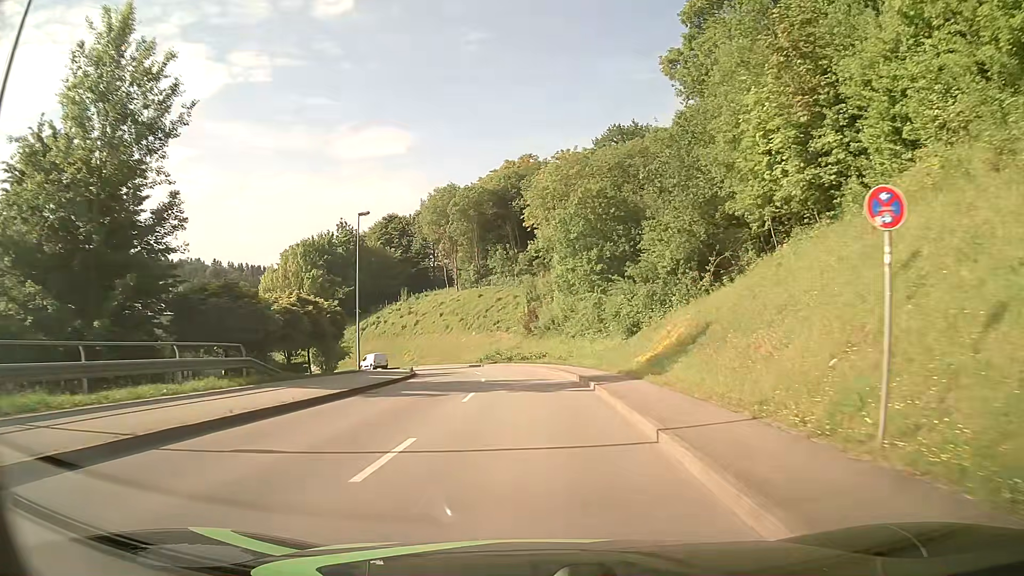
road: tertiary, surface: asphalt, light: Day
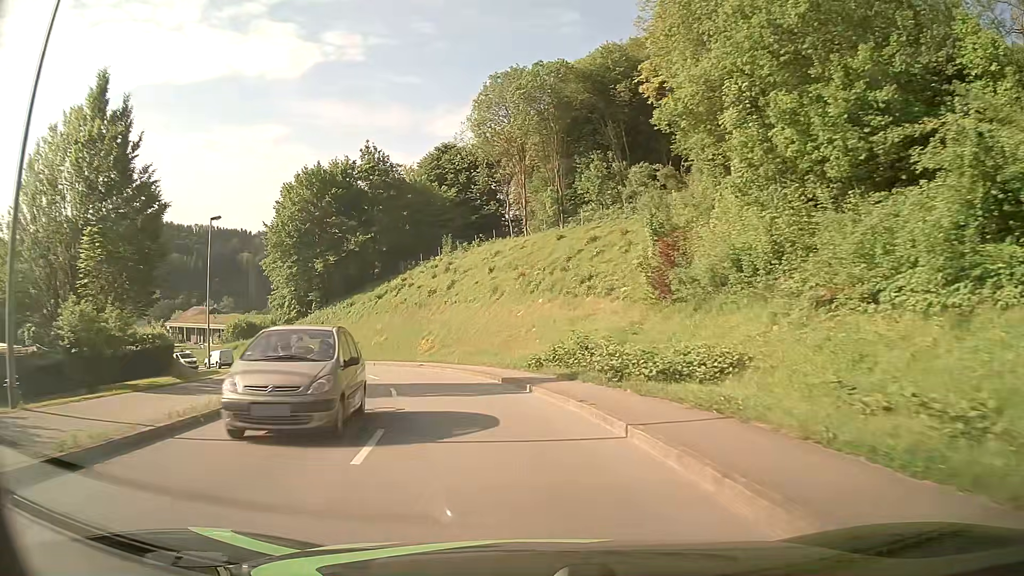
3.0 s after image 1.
(-1.4, +35.5) m; -8°
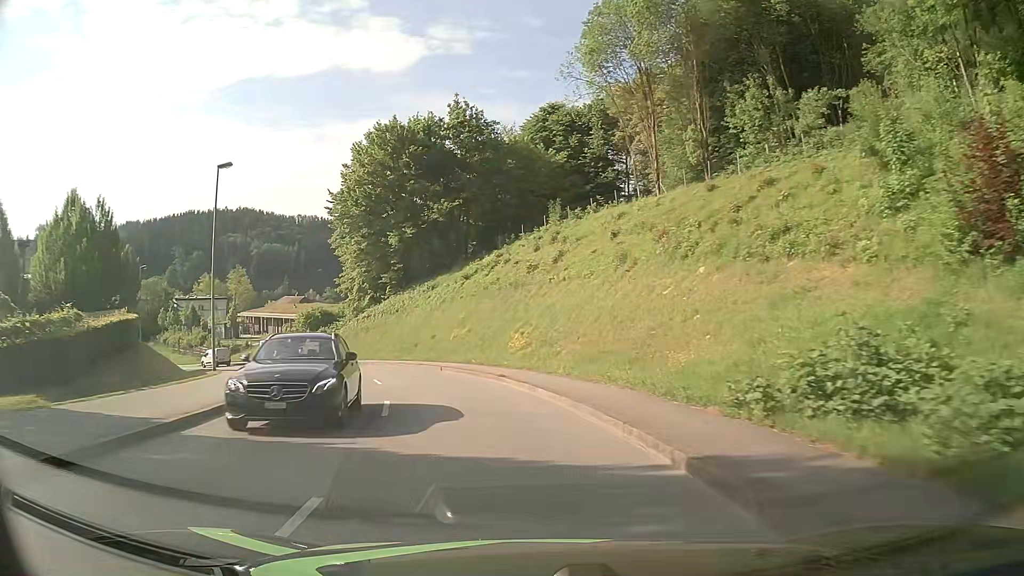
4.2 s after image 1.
(-1.1, +13.8) m; -9°
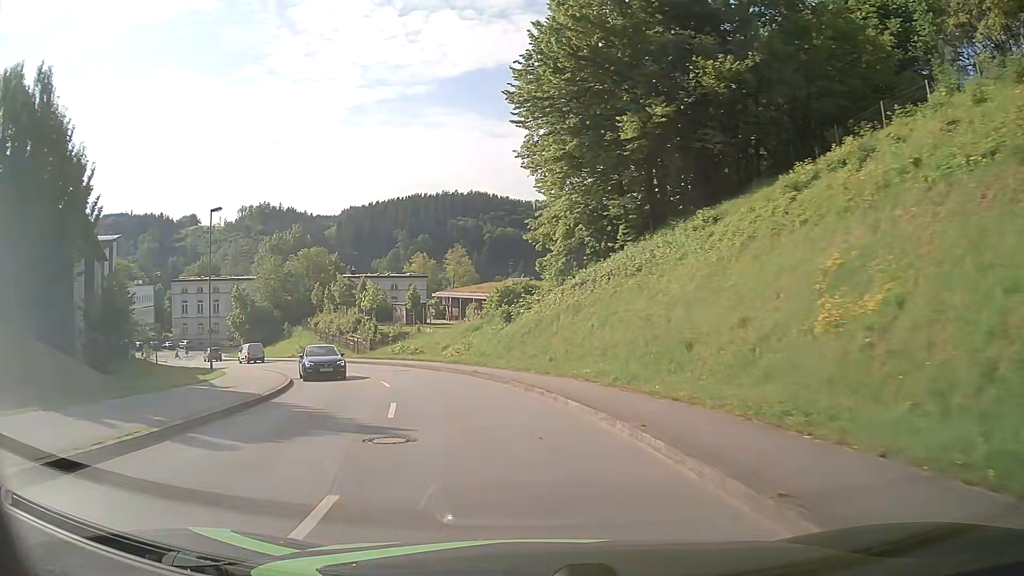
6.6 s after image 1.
(-5.2, +26.9) m; -21°
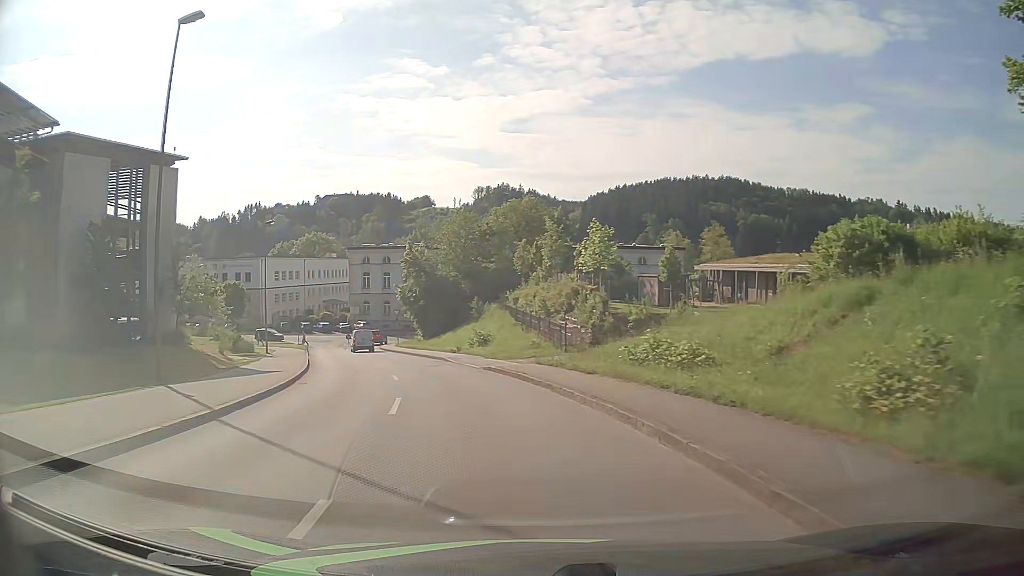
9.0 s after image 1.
(-5.0, +27.6) m; -21°
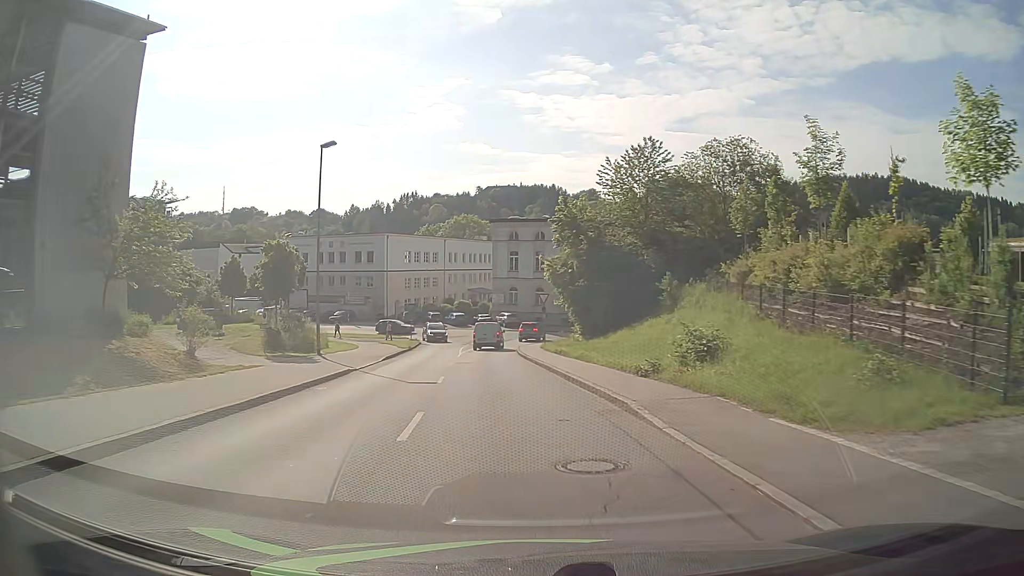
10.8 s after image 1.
(-2.8, +21.2) m; -14°
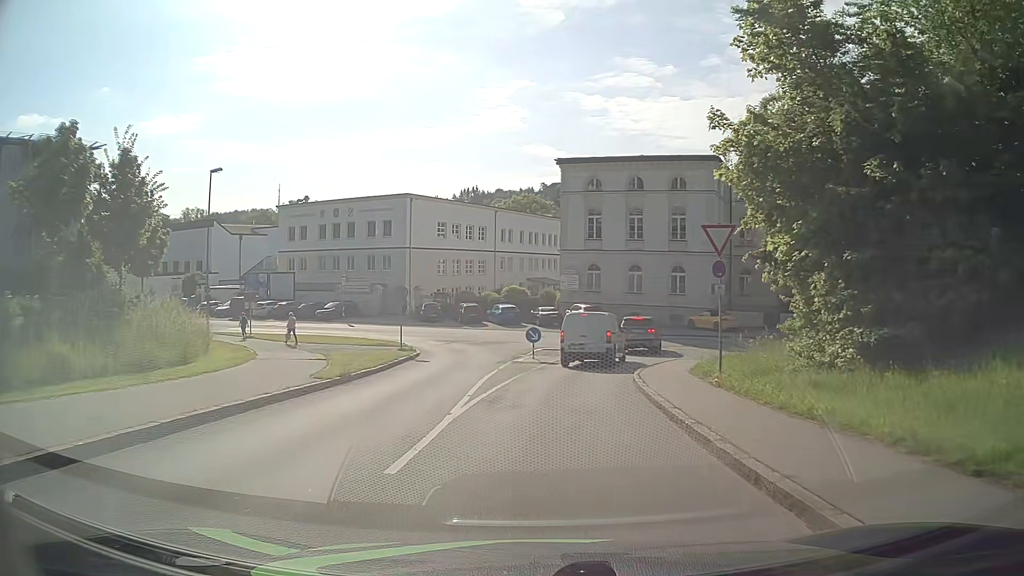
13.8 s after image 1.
(-1.9, +28.3) m; -5°
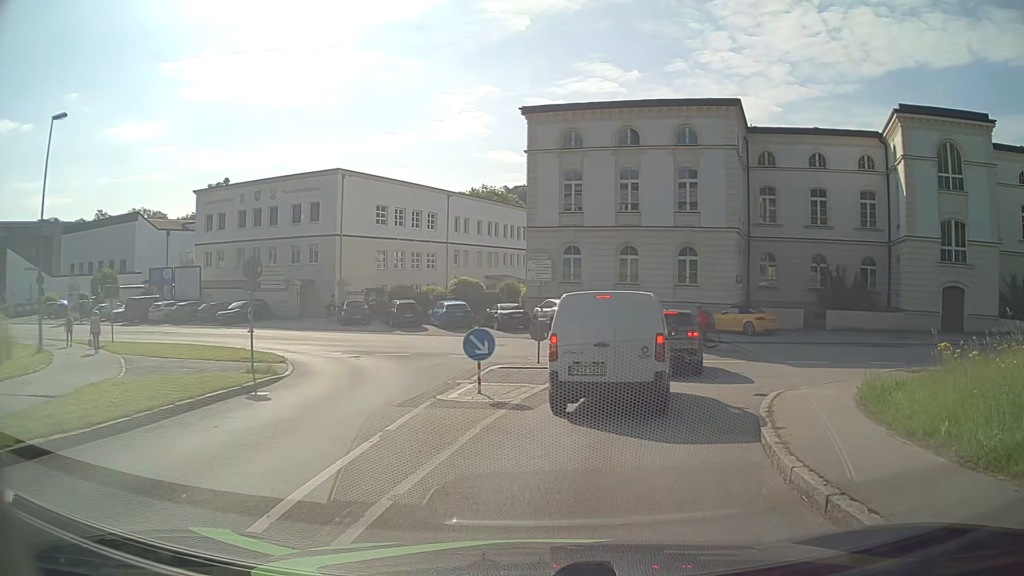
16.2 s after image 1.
(+0.1, +12.7) m; +4°
(+1, +10) (+3, +20) (0, +29) (-9, +34) (-18, +38) (-28, +41) (-37, +43) (-47, +45) (-57, +47) (-67, +48) m
